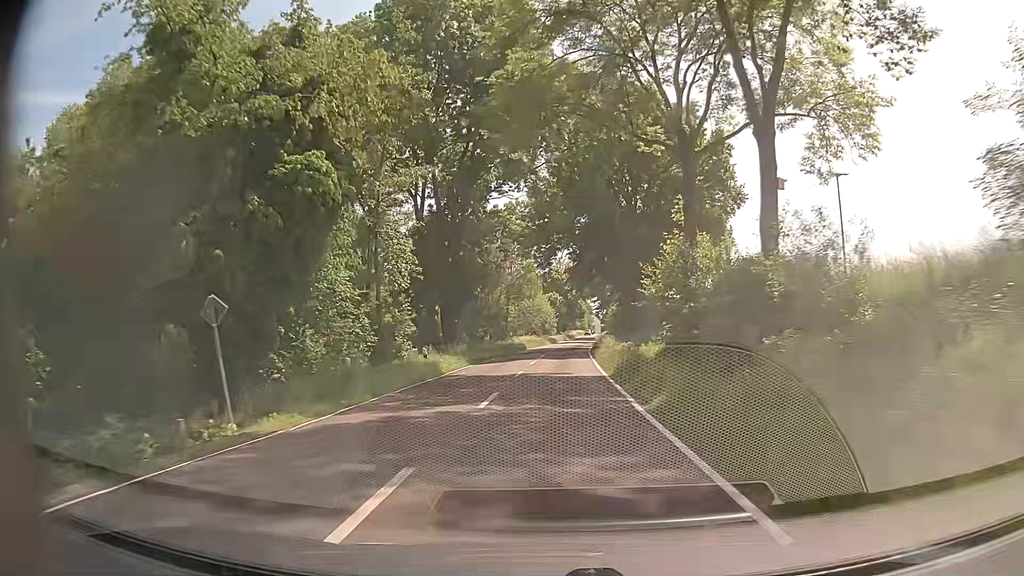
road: tertiary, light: Day
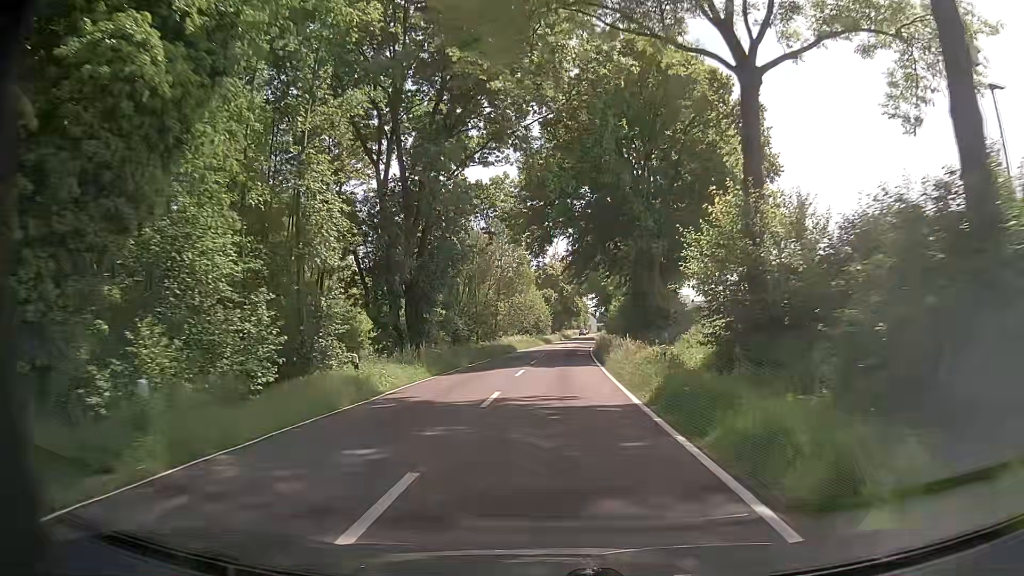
(+0.1, +9.2) m; +1°
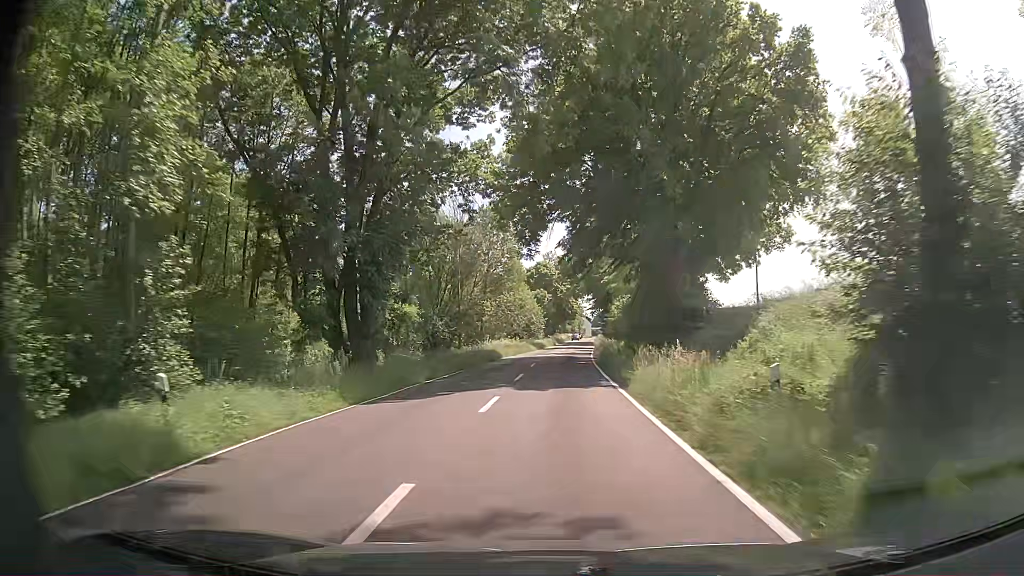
(+0.1, +9.3) m; +1°
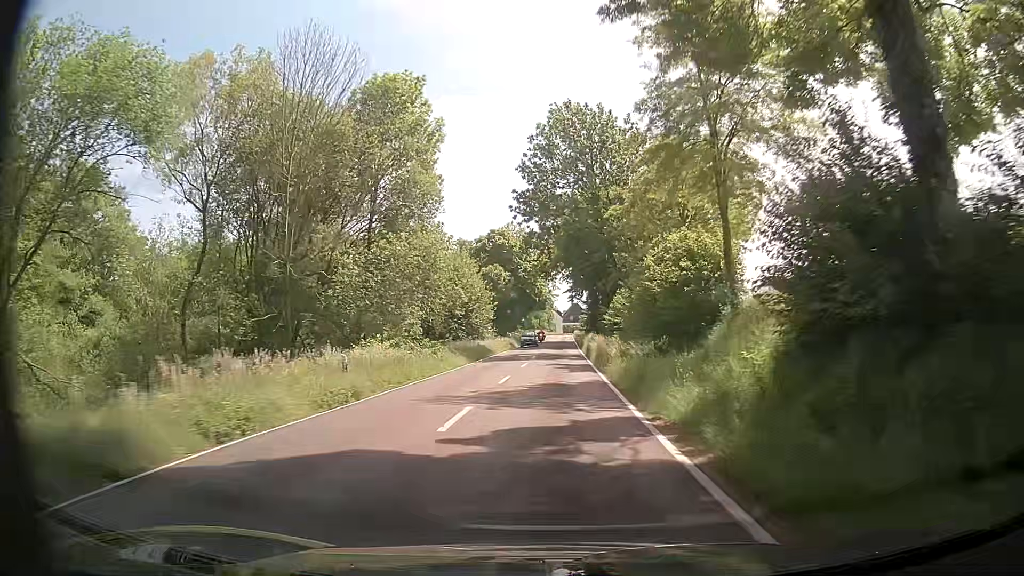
(+1.0, +38.0) m; +3°
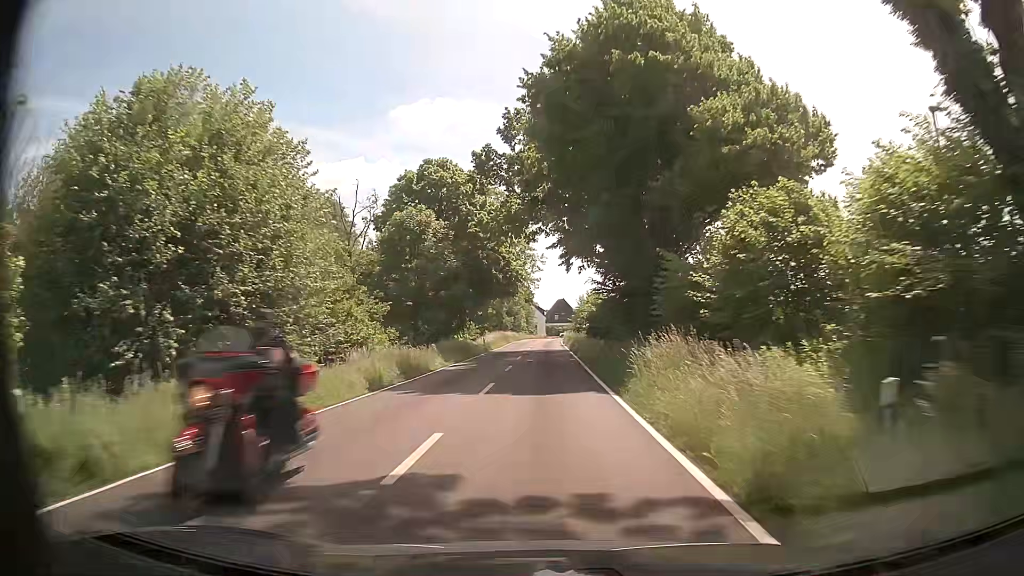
(+0.5, +38.8) m; +1°
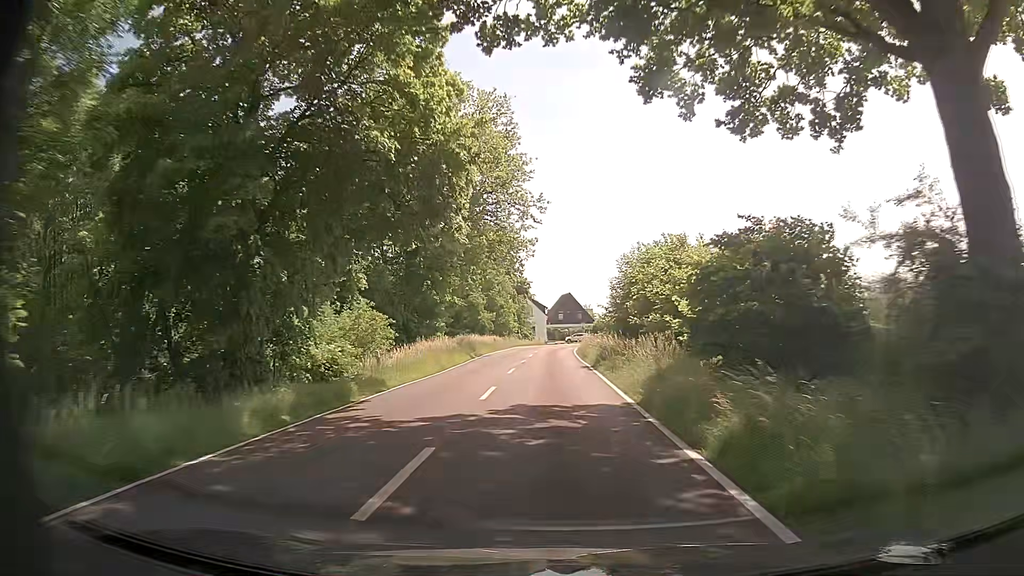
(-0.2, +36.4) m; 0°
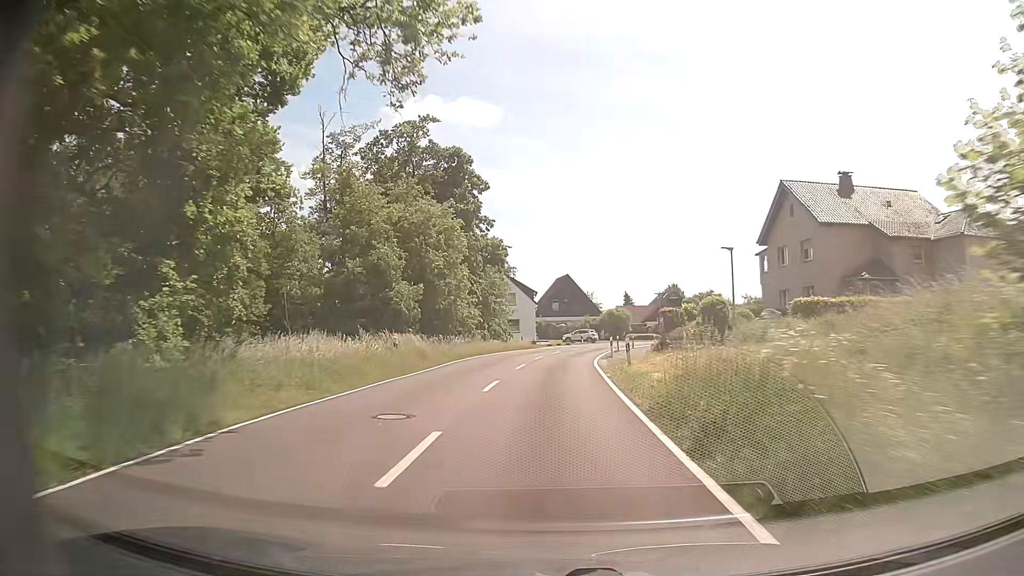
(+0.2, +34.6) m; 0°
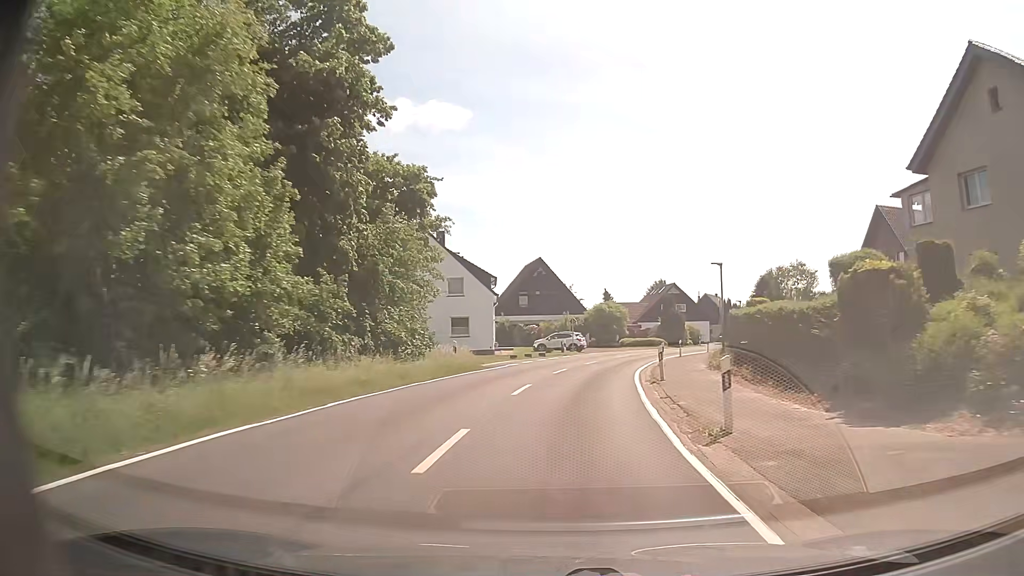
(+0.3, +25.7) m; +3°
(0, +10) (+1, +20) (+3, +30) (+5, +40) (+8, +49) (+12, +58) (+17, +67) (+22, +76) (+27, +84) (+32, +93) m
